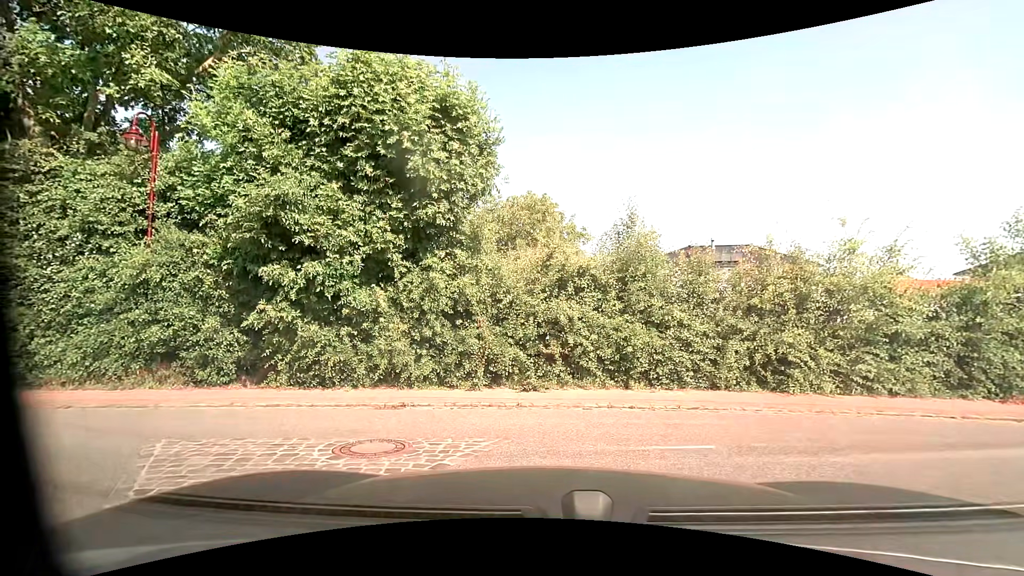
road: residential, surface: asphalt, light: Day
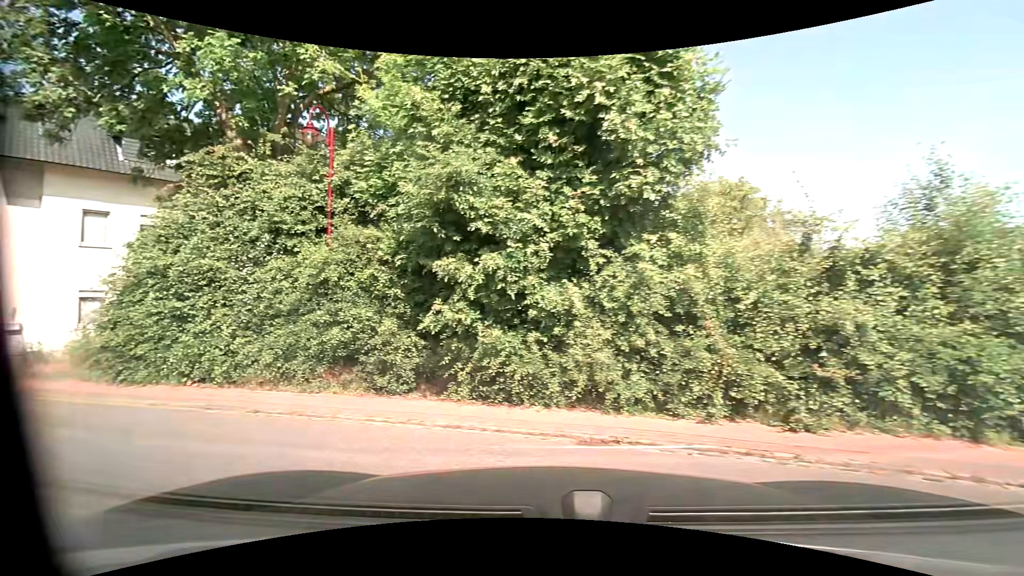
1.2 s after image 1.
(-0.3, +2.3) m; -19°
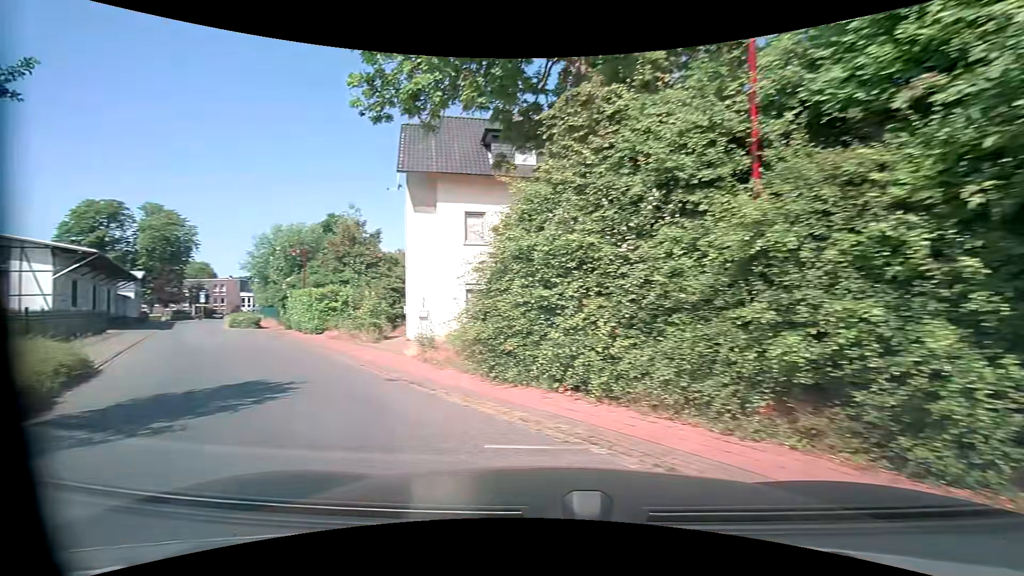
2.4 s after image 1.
(-1.3, +3.8) m; -37°
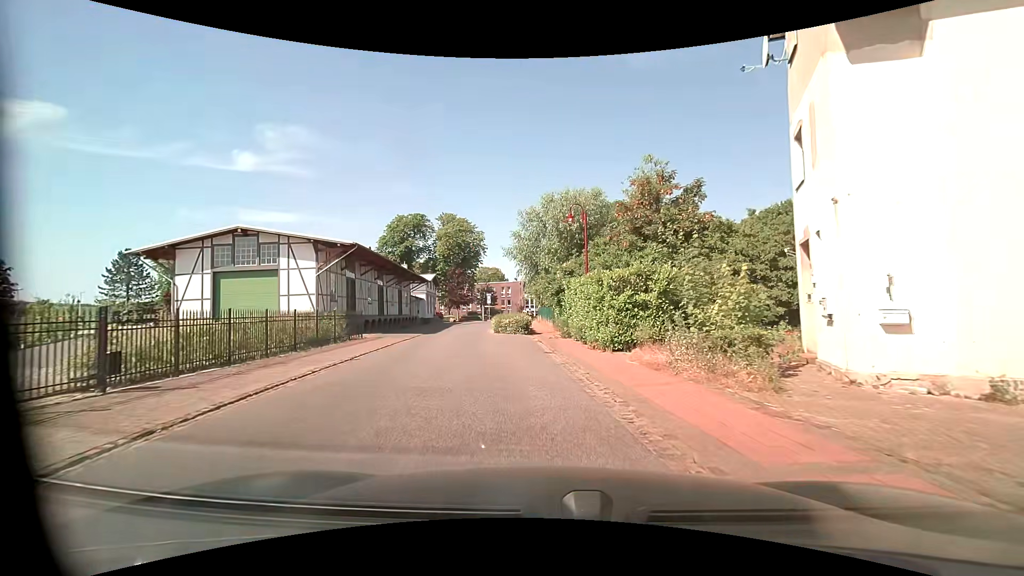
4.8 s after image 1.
(-5.3, +12.1) m; -32°
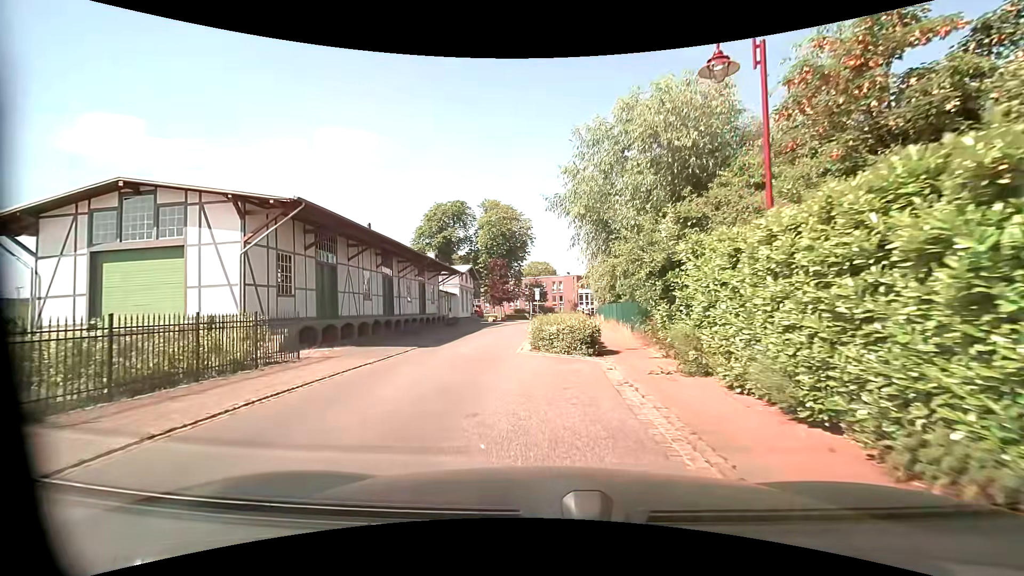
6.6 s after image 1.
(-0.5, +11.3) m; -5°
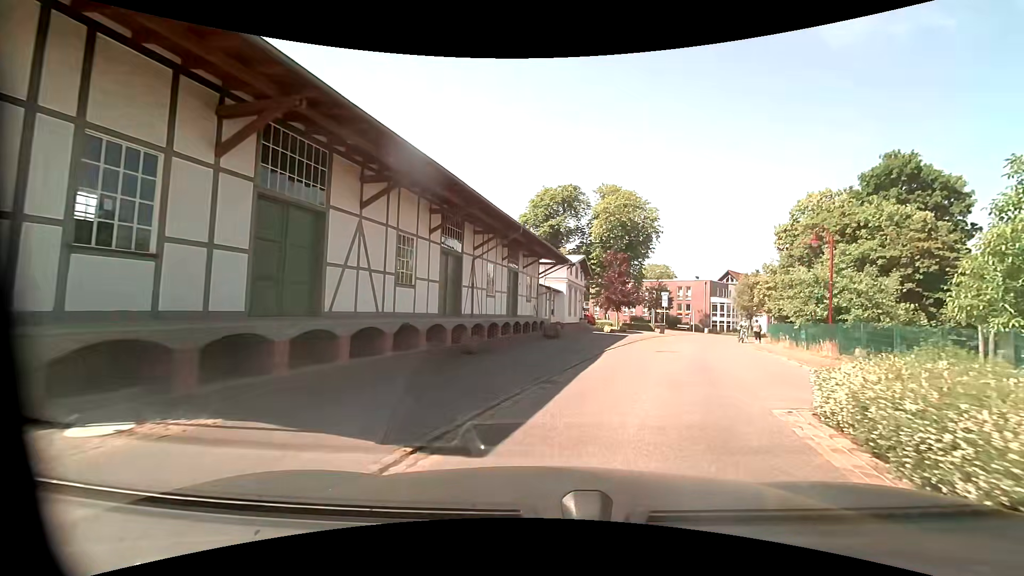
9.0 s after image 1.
(-2.3, +13.2) m; -13°
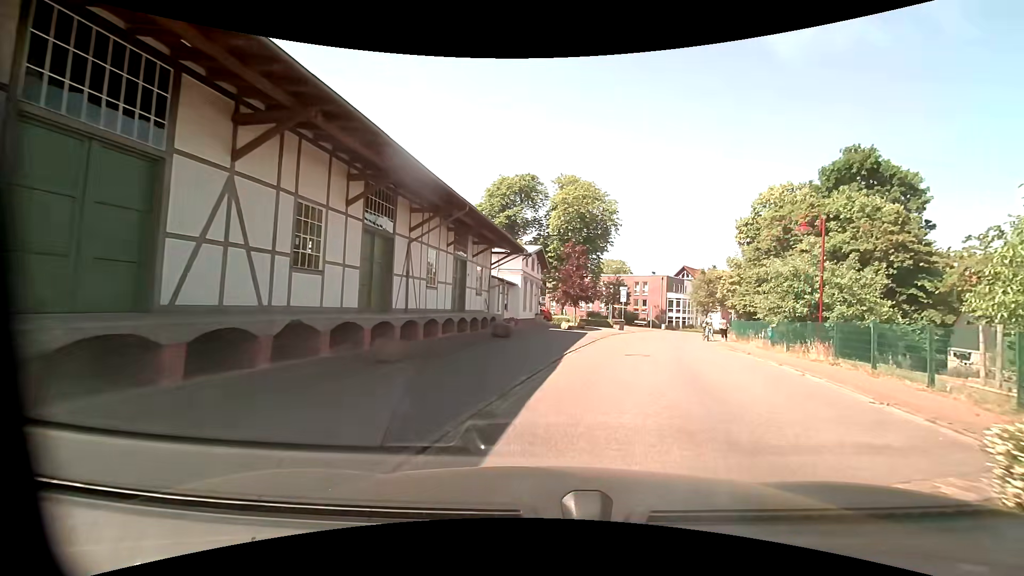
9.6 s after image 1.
(+0.1, +3.5) m; +5°
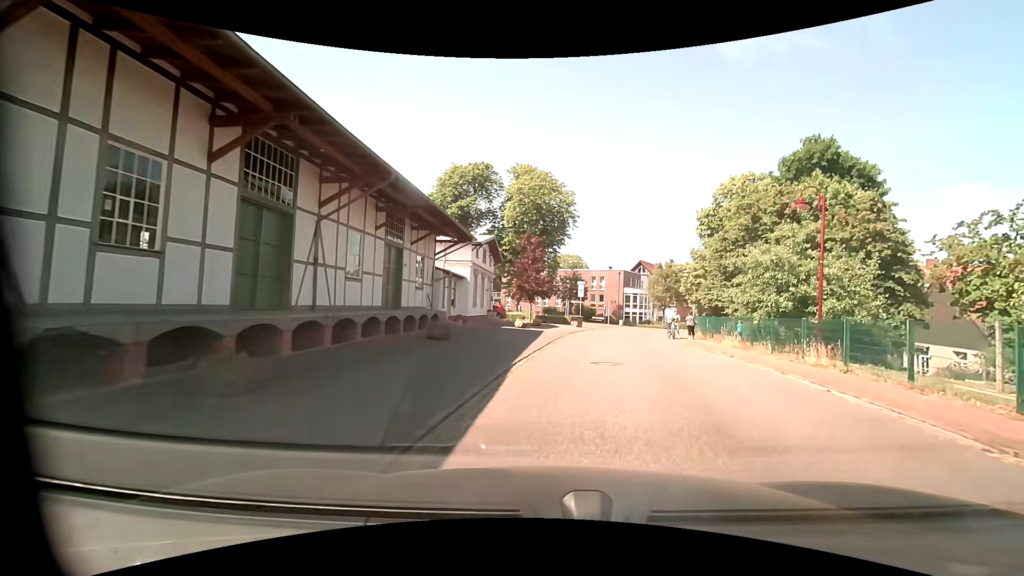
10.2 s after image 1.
(+0.1, +3.7) m; +4°
(+1, +10) (+2, +20) (+4, +30) (+7, +39) (+11, +48) (+15, +57) (+20, +66) (+24, +75) (+29, +84) (+34, +93) m
